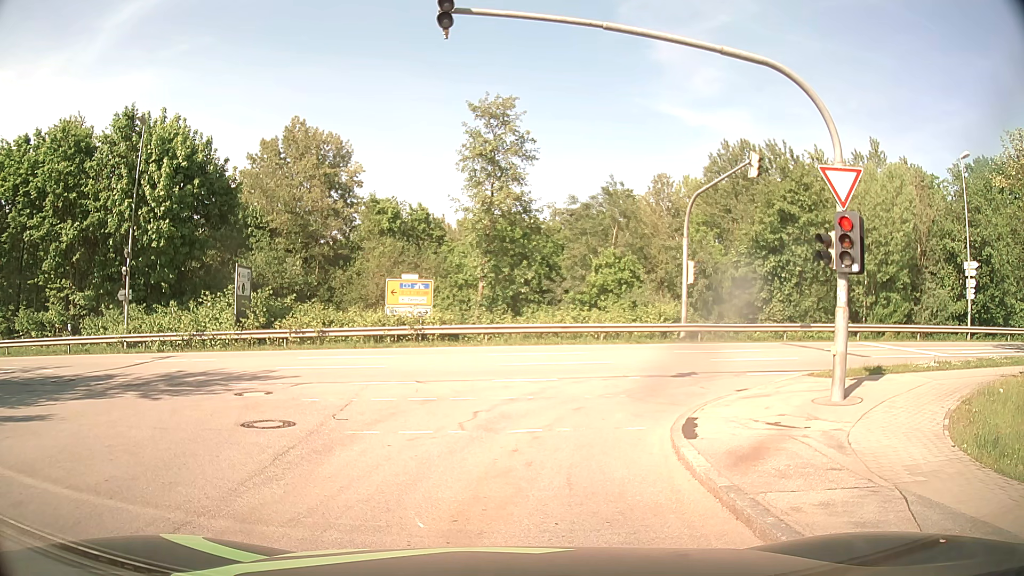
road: residential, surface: asphalt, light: Day
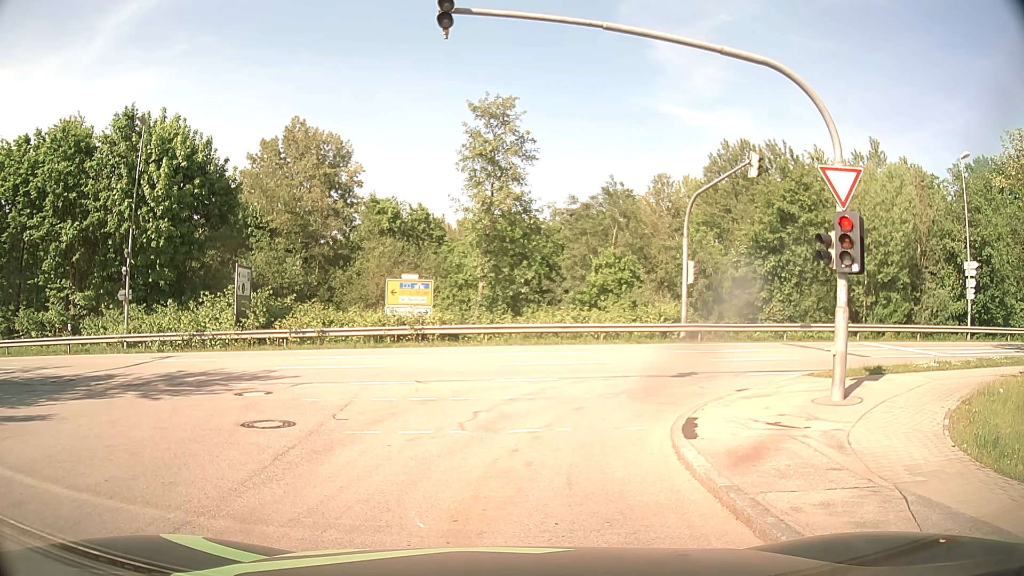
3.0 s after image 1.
(0.0, 0.0) m; 0°
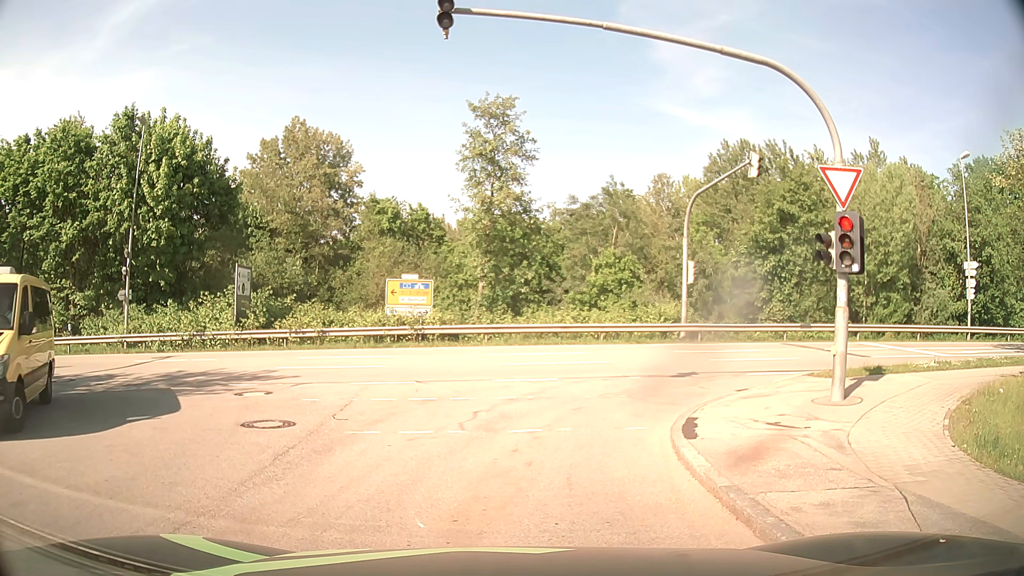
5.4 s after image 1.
(0.0, 0.0) m; 0°
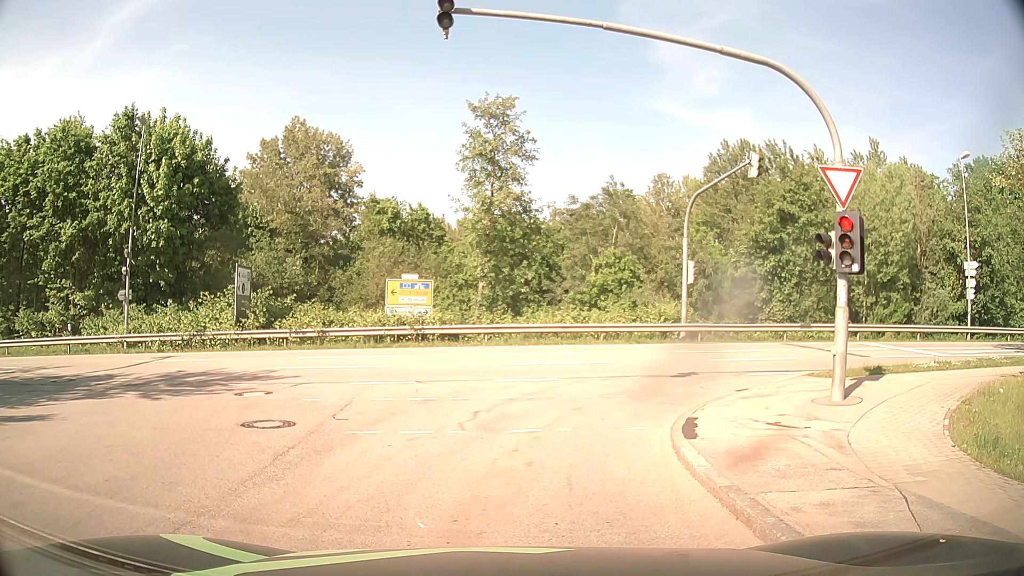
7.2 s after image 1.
(0.0, 0.0) m; 0°
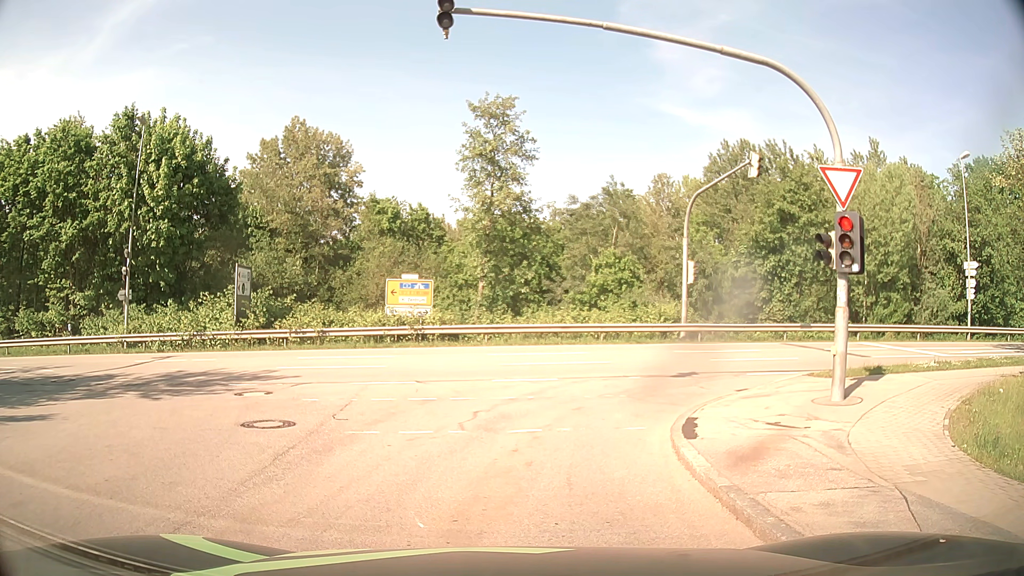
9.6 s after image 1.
(0.0, 0.0) m; 0°
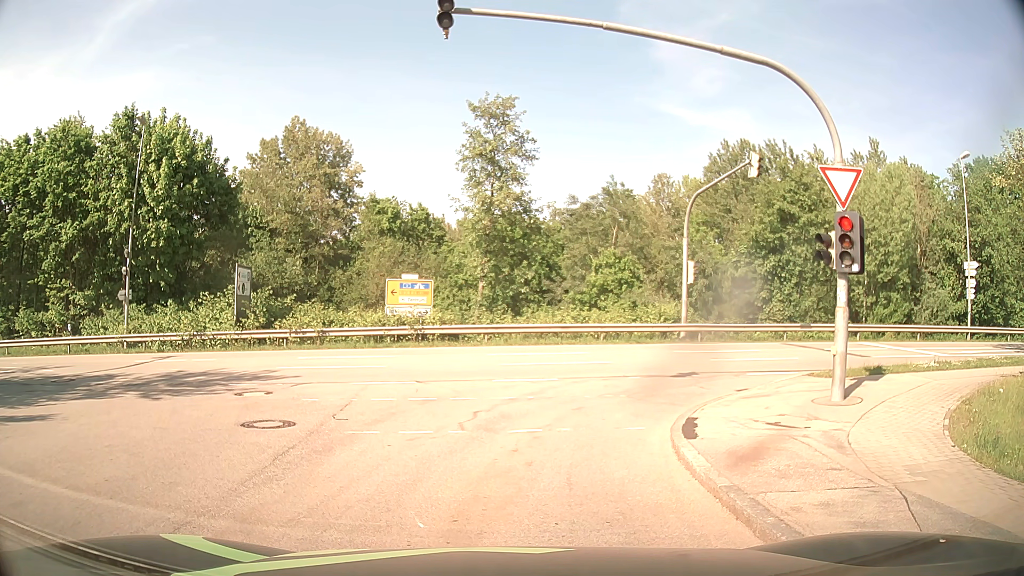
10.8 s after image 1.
(0.0, 0.0) m; 0°
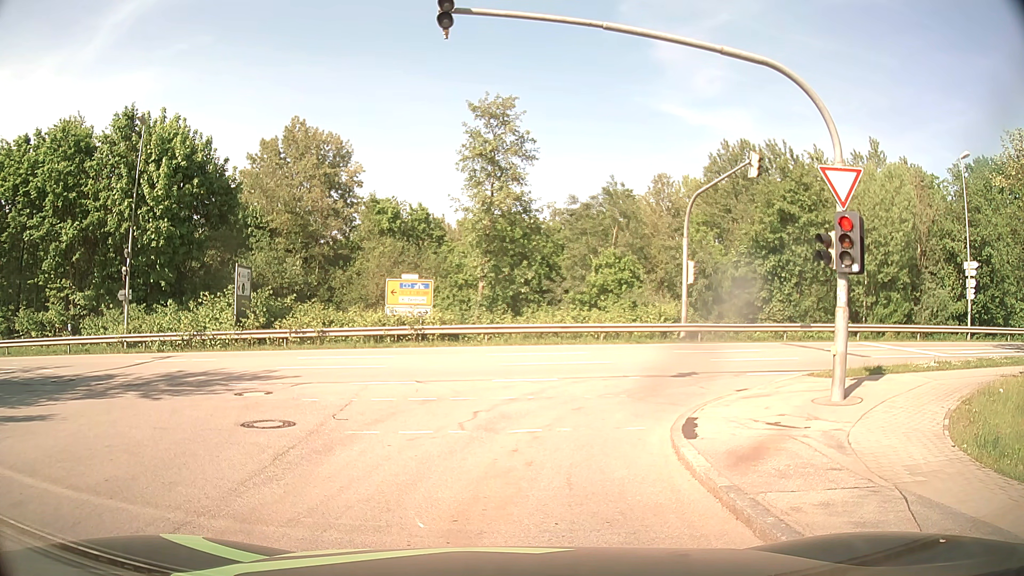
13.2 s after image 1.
(0.0, 0.0) m; 0°
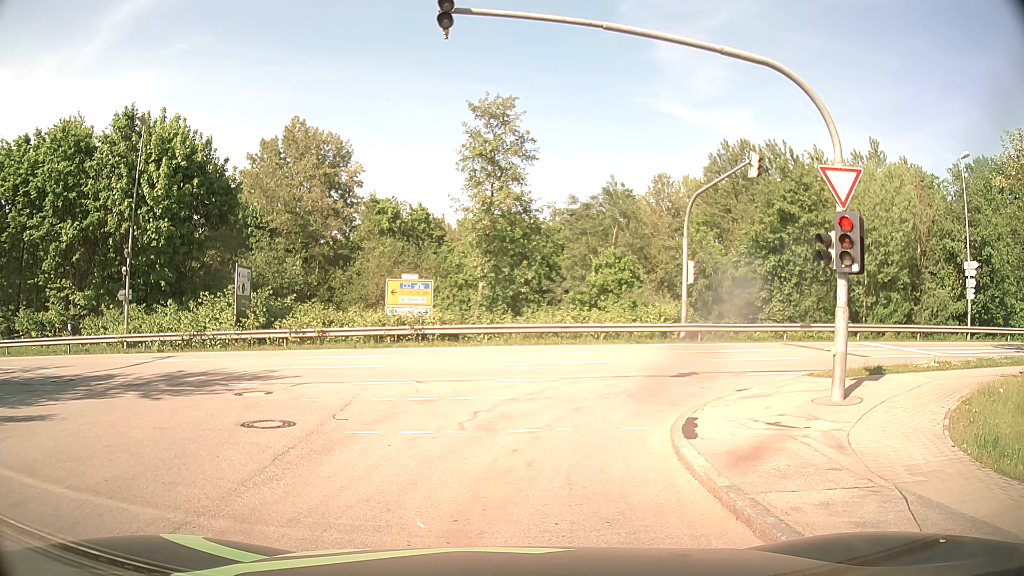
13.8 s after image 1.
(0.0, 0.0) m; 0°
